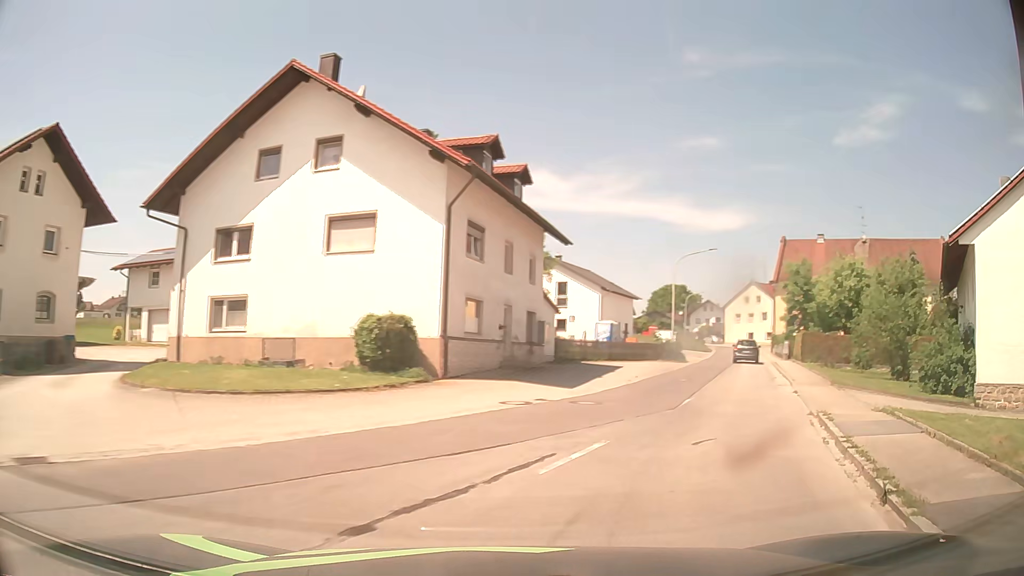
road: tertiary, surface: asphalt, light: Day
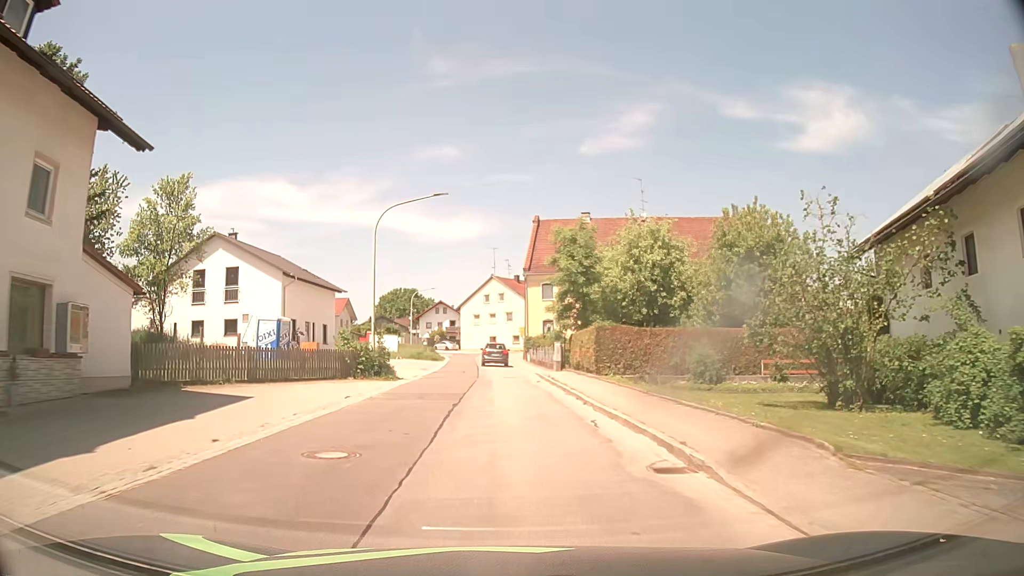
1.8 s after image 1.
(+6.4, +17.2) m; +26°
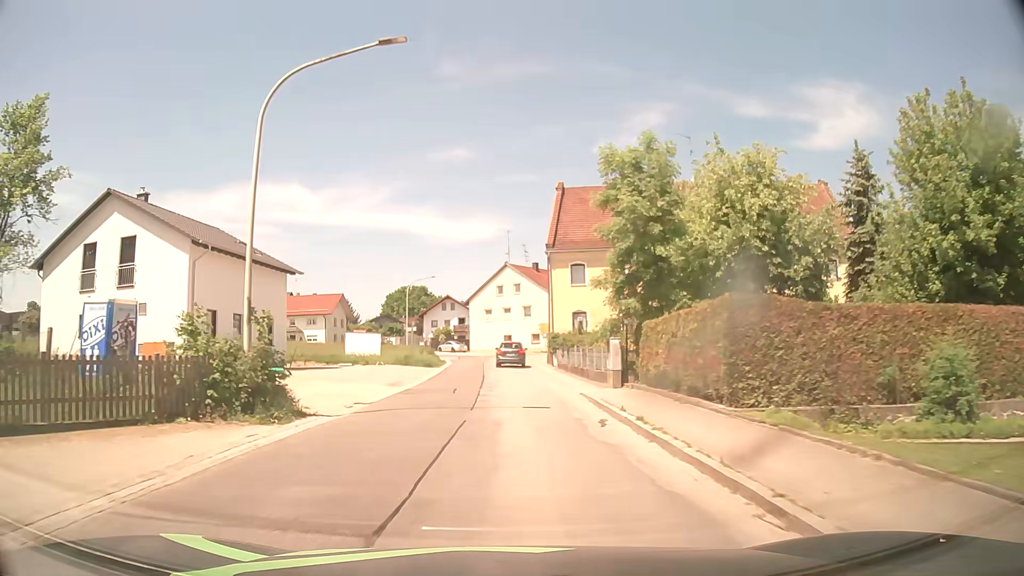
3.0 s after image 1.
(-0.1, +14.9) m; -2°
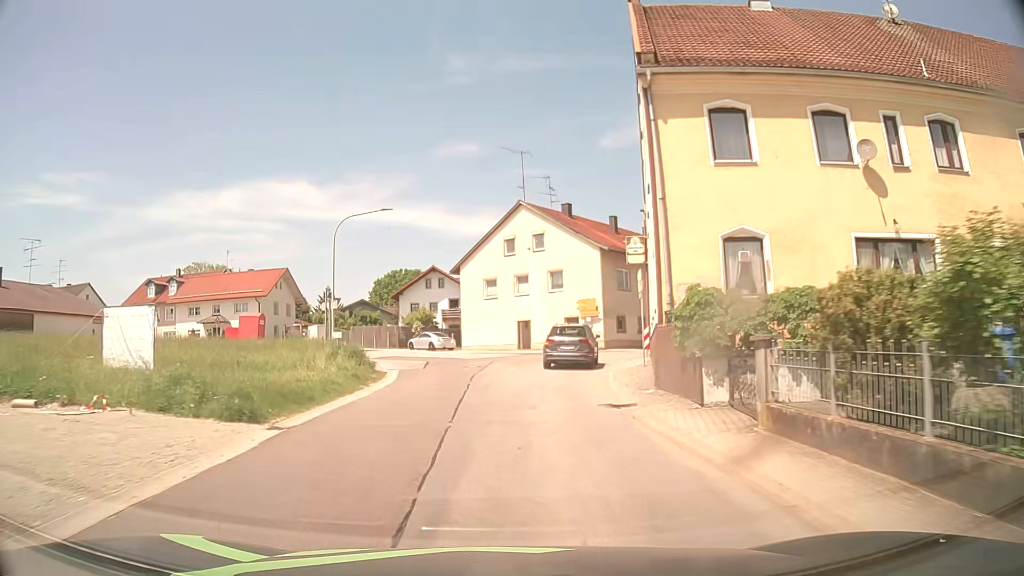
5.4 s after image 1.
(-0.3, +30.8) m; -1°
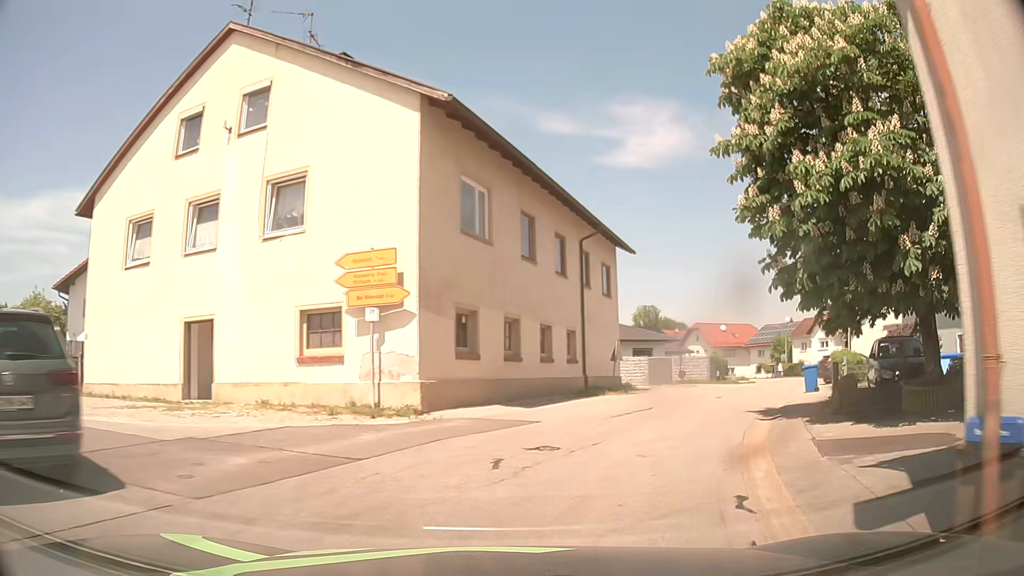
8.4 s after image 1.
(+2.8, +28.5) m; +19°
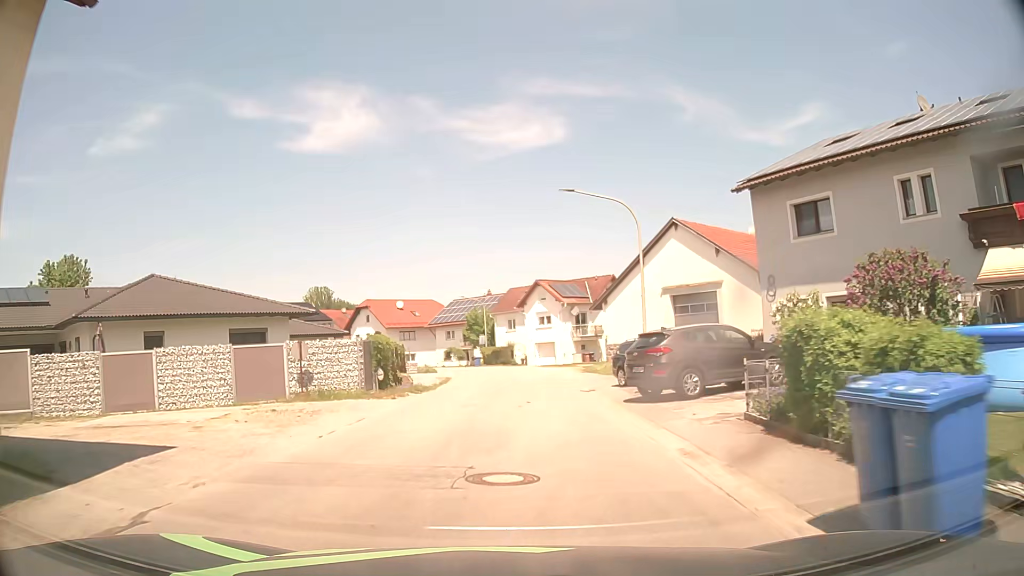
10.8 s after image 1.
(+6.8, +22.6) m; +27°
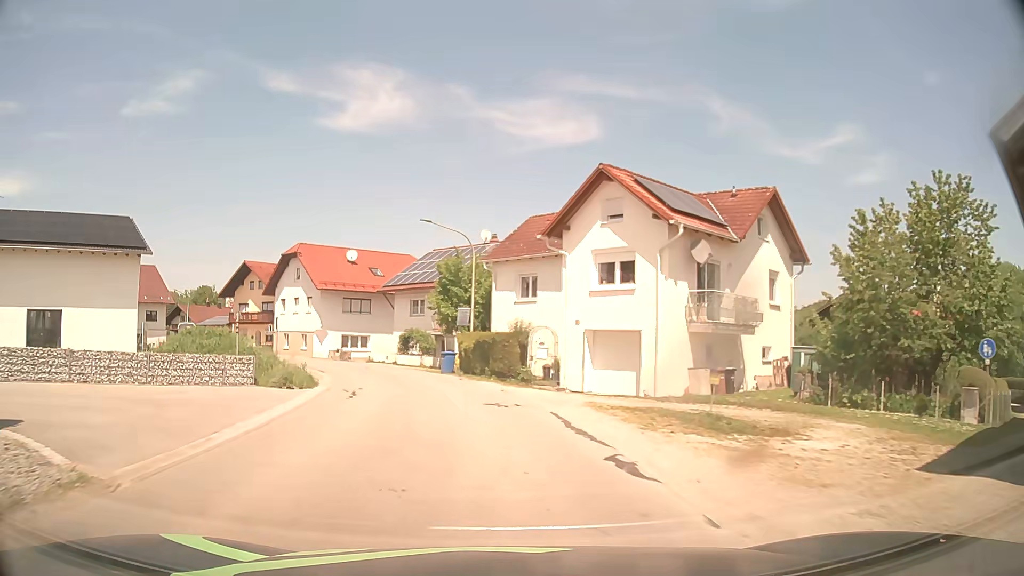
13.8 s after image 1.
(+0.3, +37.7) m; -2°
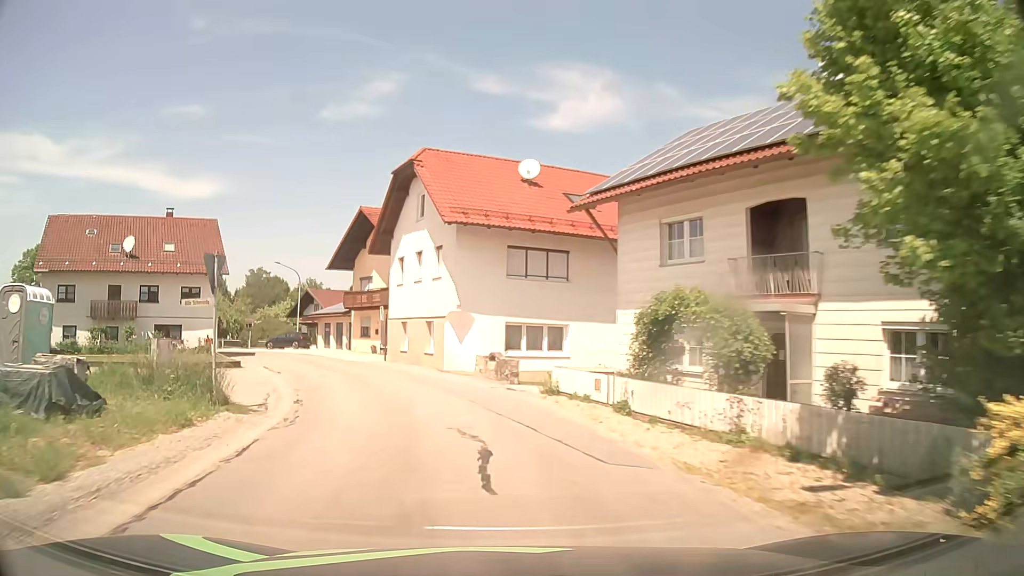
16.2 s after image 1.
(-4.4, +29.5) m; -18°
(-1, +10) (-3, +20) (-7, +29) (-11, +38) (-17, +46) (-24, +53) (-32, +60) (-40, +66) (-48, +71) (-55, +78) m
